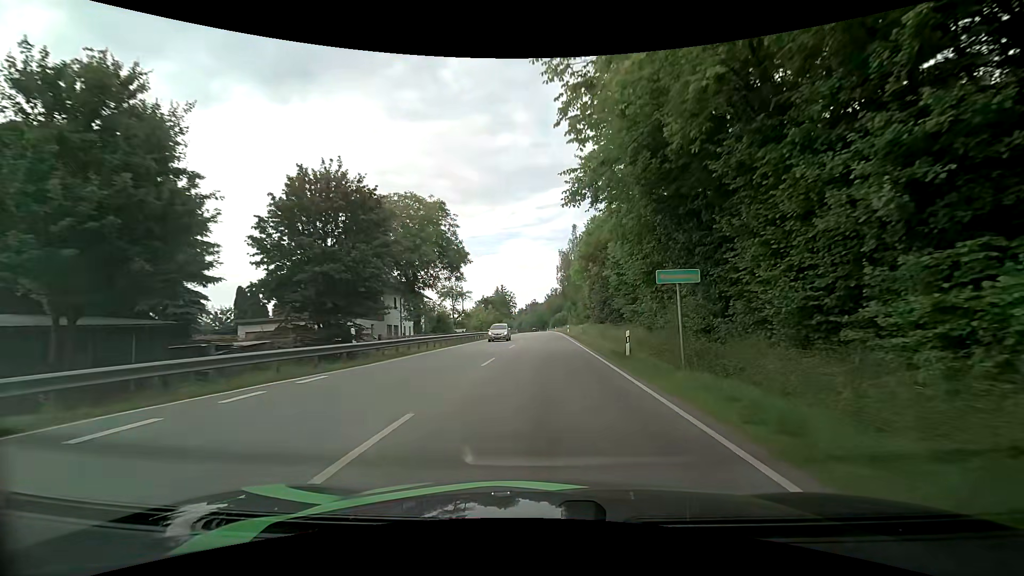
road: primary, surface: asphalt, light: Day
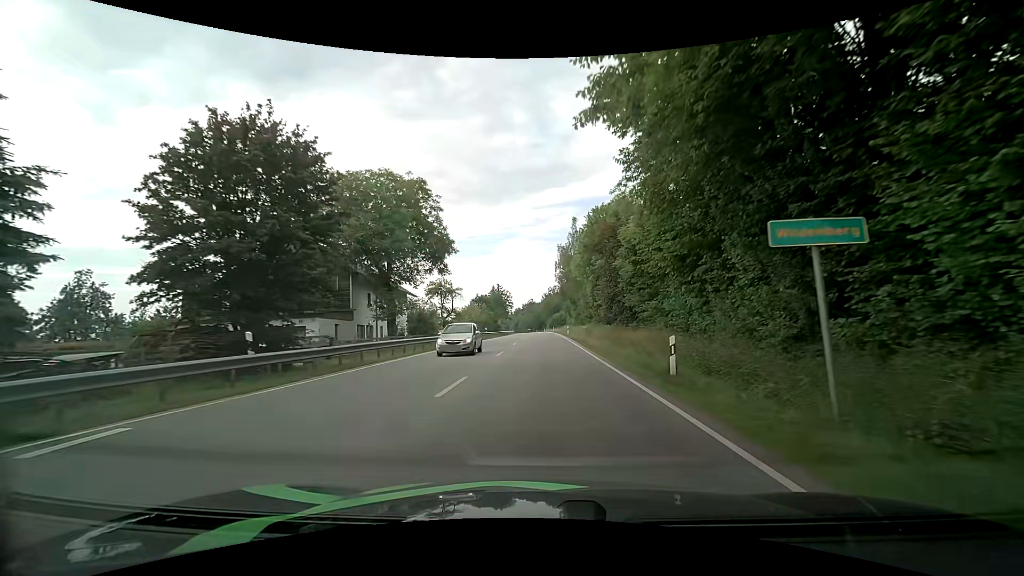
(+0.1, +6.7) m; 0°
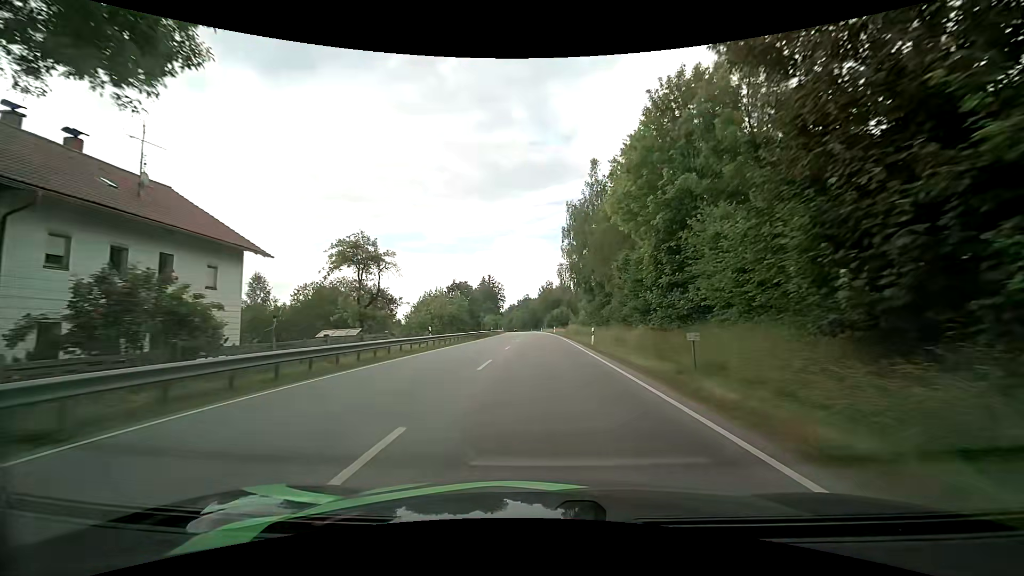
(+0.1, +31.1) m; +1°
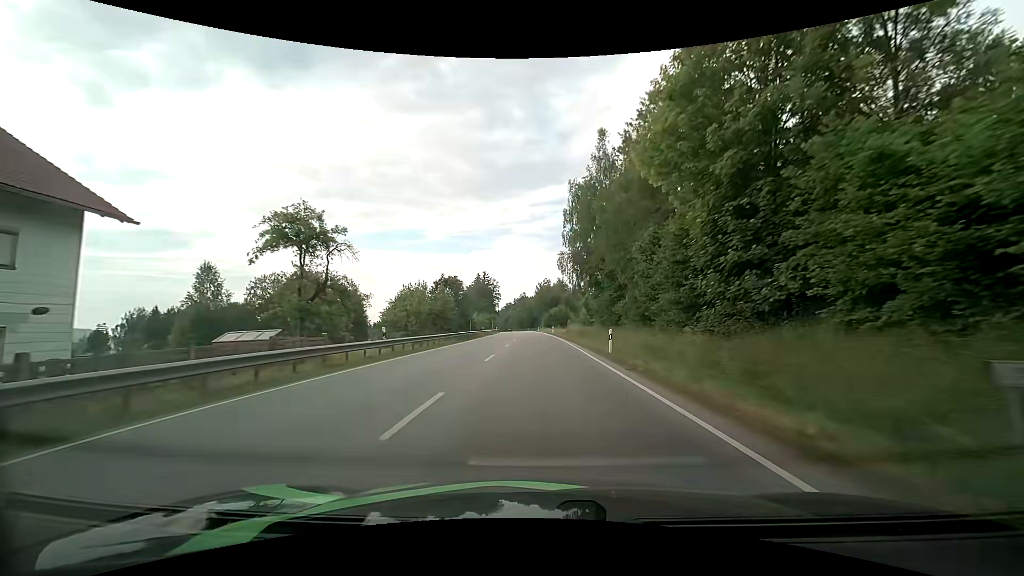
(+0.1, +8.8) m; +1°
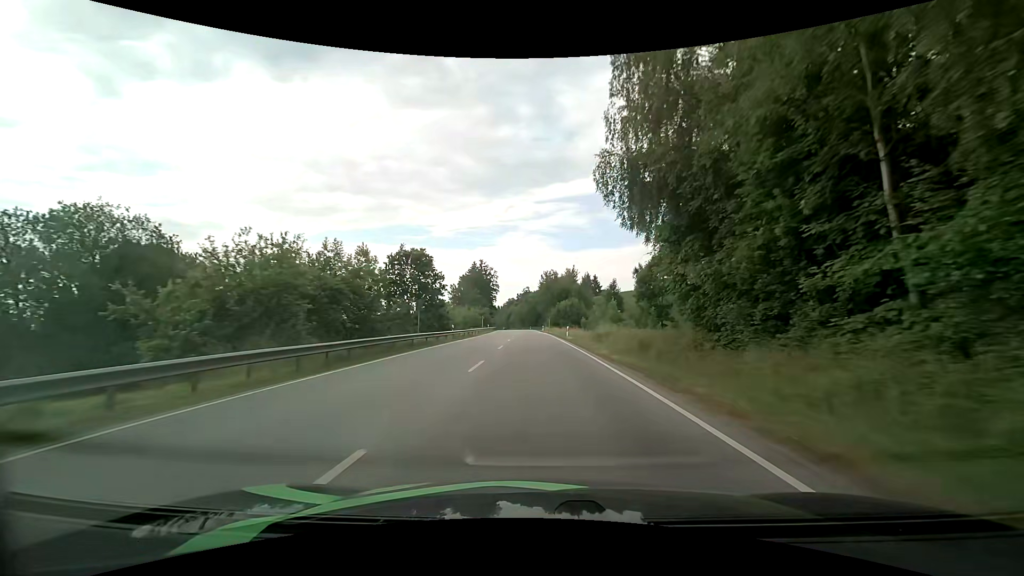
(-0.1, +28.8) m; 0°
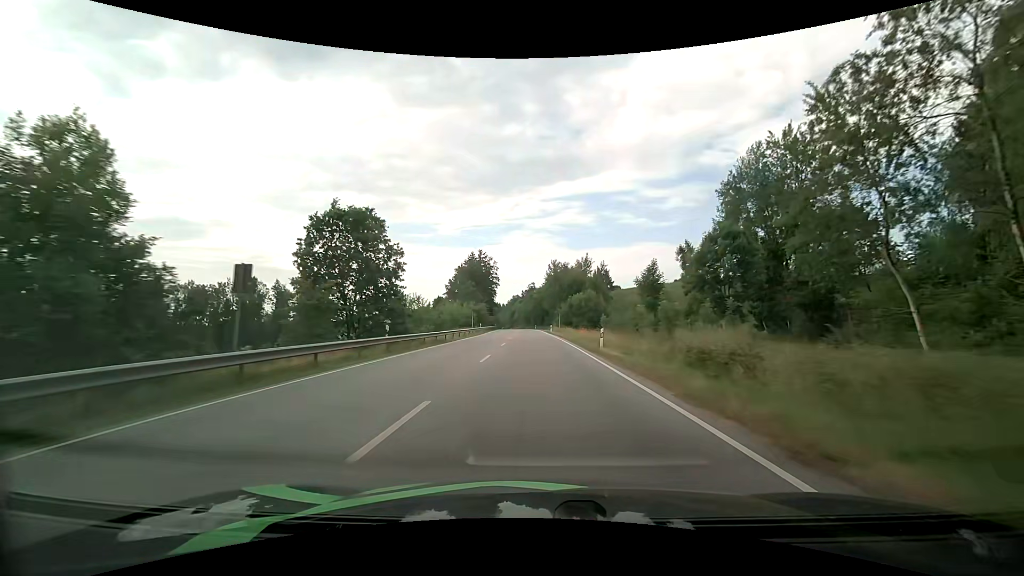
(-0.2, +20.9) m; -1°
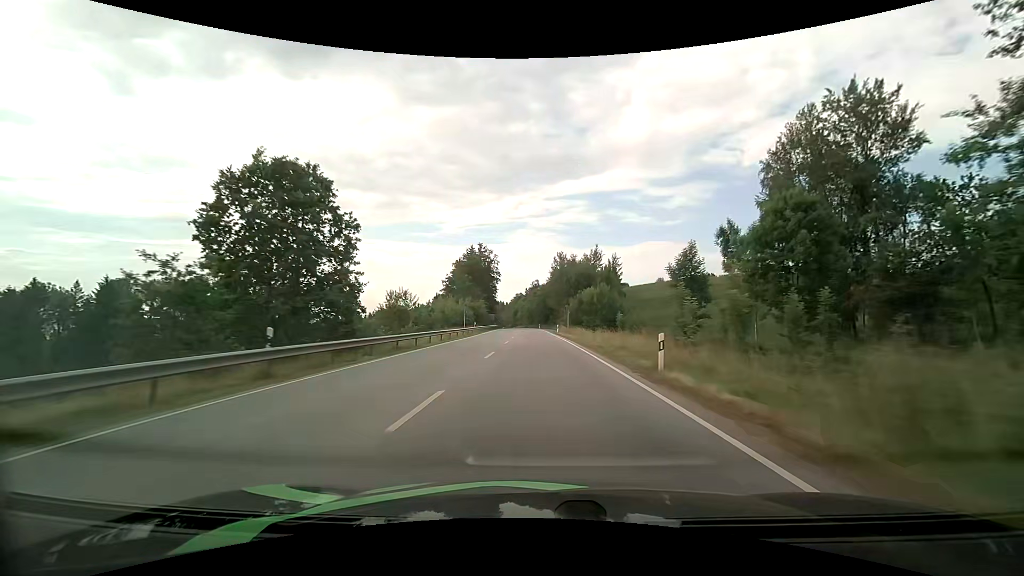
(-0.1, +10.9) m; -1°
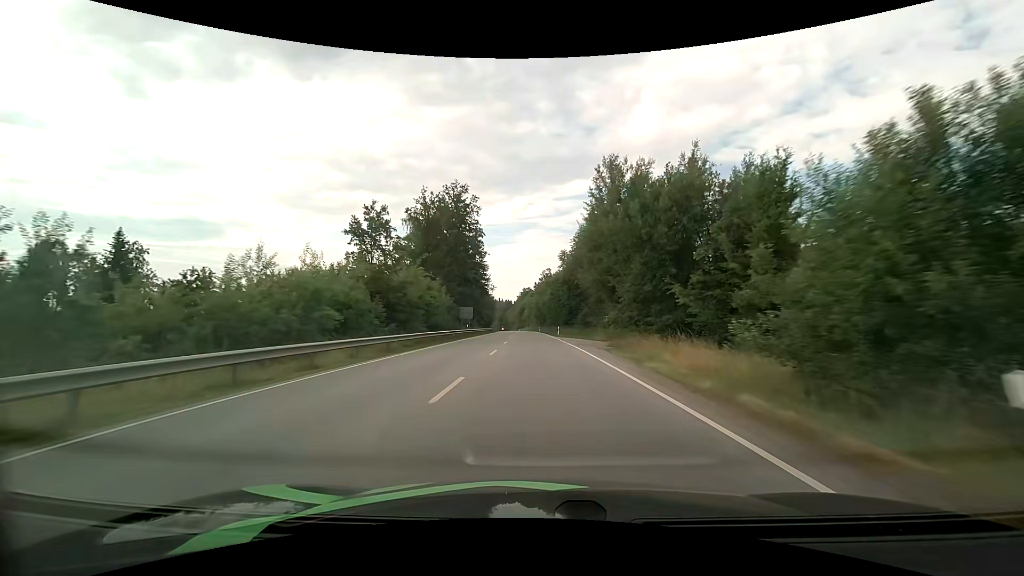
(-0.6, +58.5) m; -1°
(0, +10) (0, +20) (0, +30) (0, +40) (0, +50) (-1, +60) (-1, +70) (-2, +80) (-2, +90) (-3, +100) m
